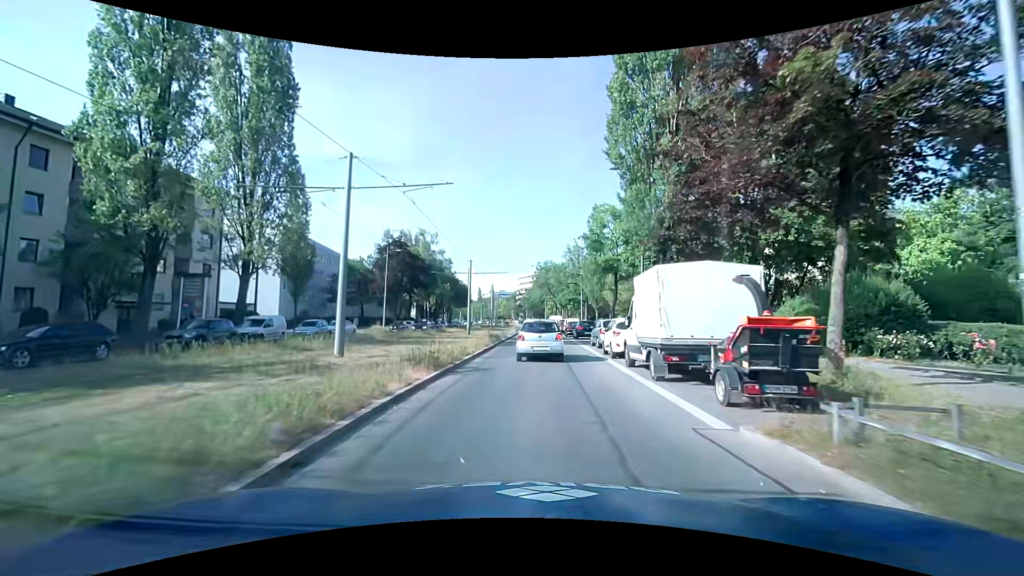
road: secondary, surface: asphalt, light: Day
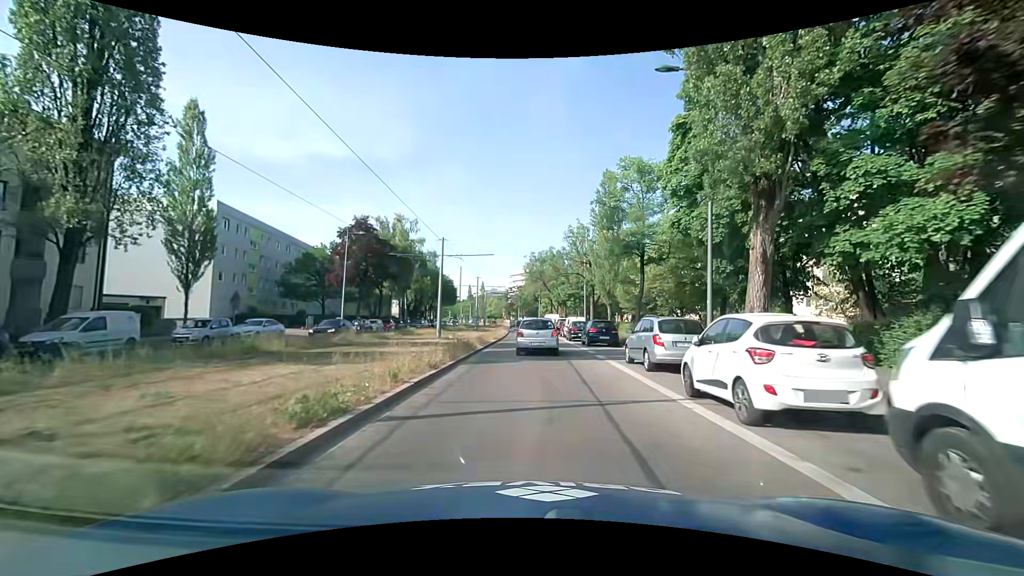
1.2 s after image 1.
(+0.1, +12.0) m; +1°
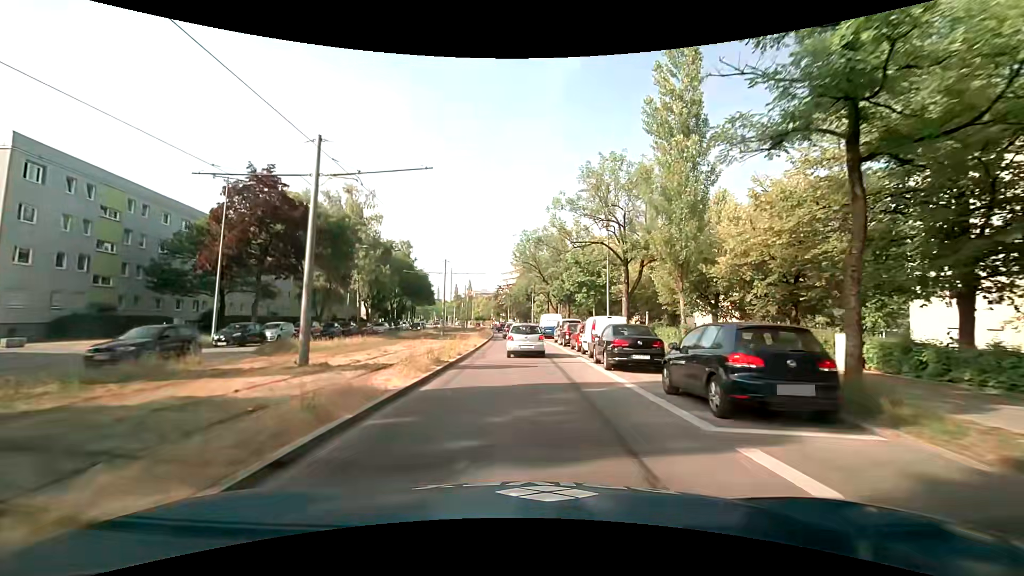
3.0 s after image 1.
(+0.3, +20.2) m; +1°
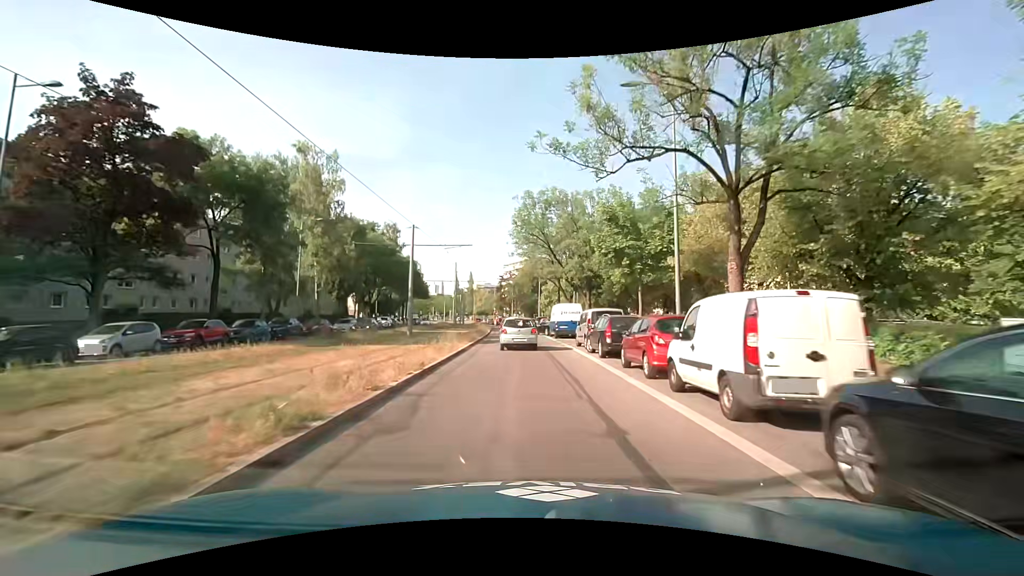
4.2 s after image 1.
(0.0, +14.4) m; 0°
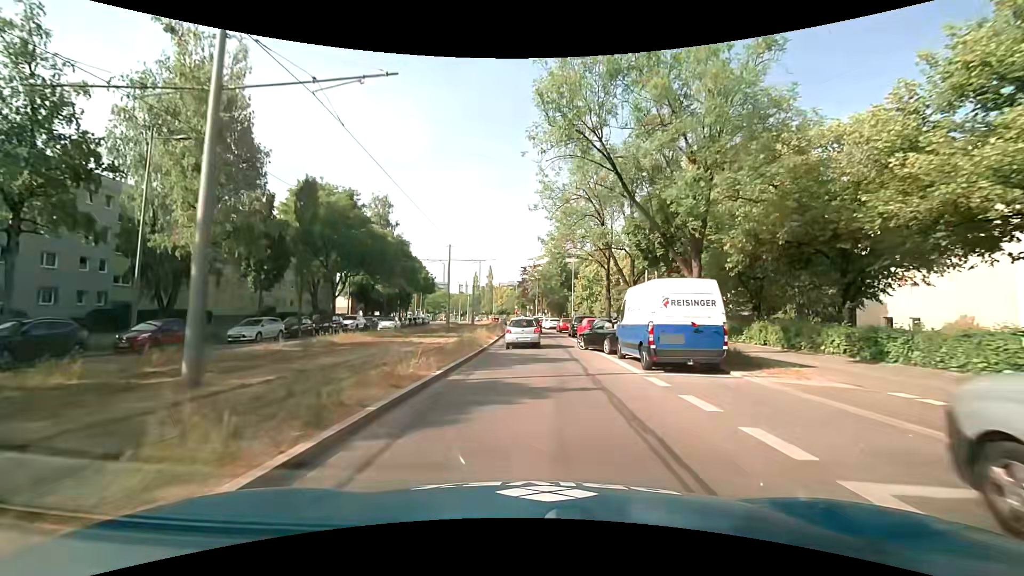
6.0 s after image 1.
(-0.5, +21.6) m; -3°
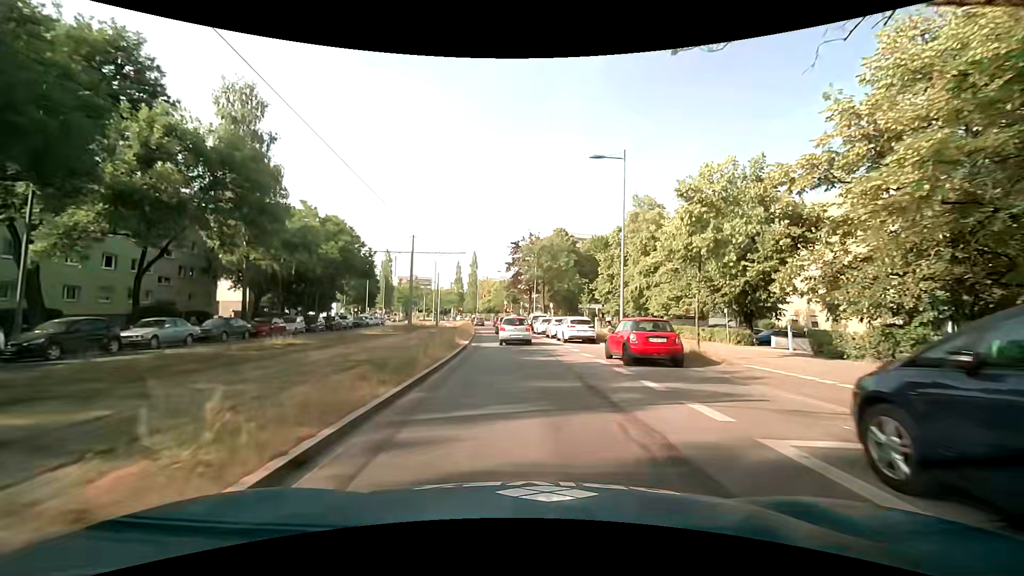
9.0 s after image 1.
(0.0, +34.6) m; +1°
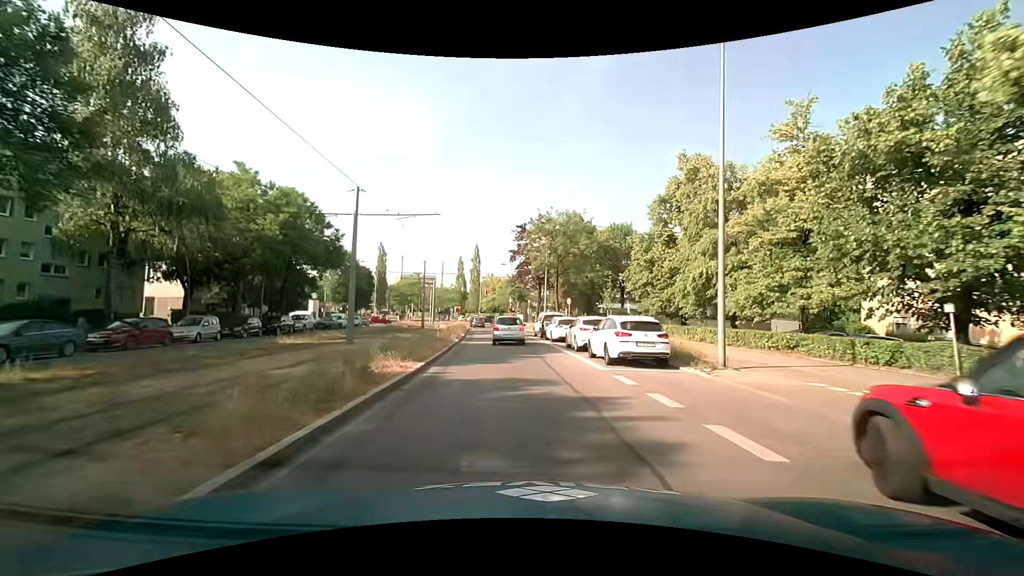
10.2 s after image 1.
(-0.1, +13.0) m; -1°
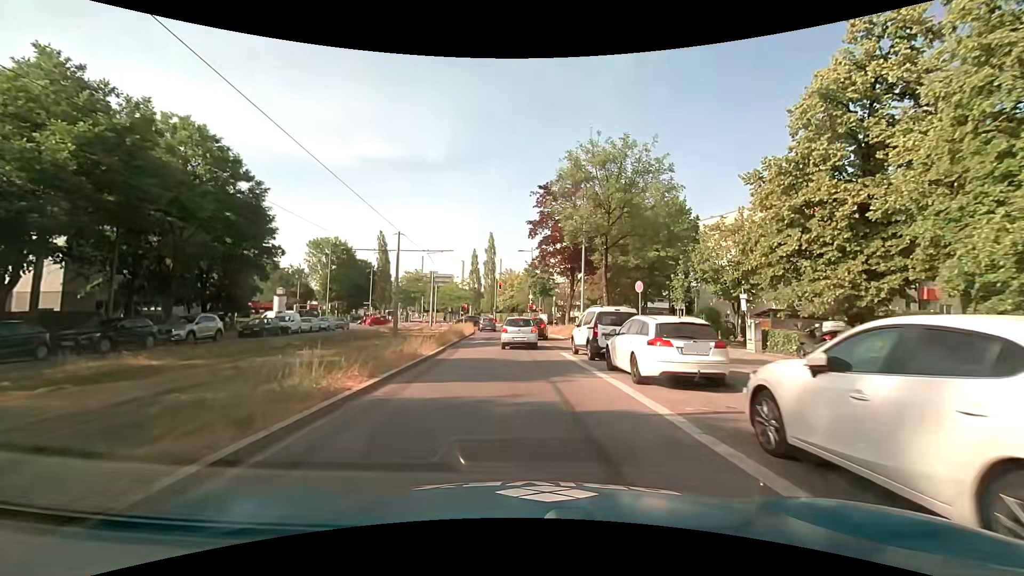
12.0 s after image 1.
(-0.5, +17.7) m; -3°
